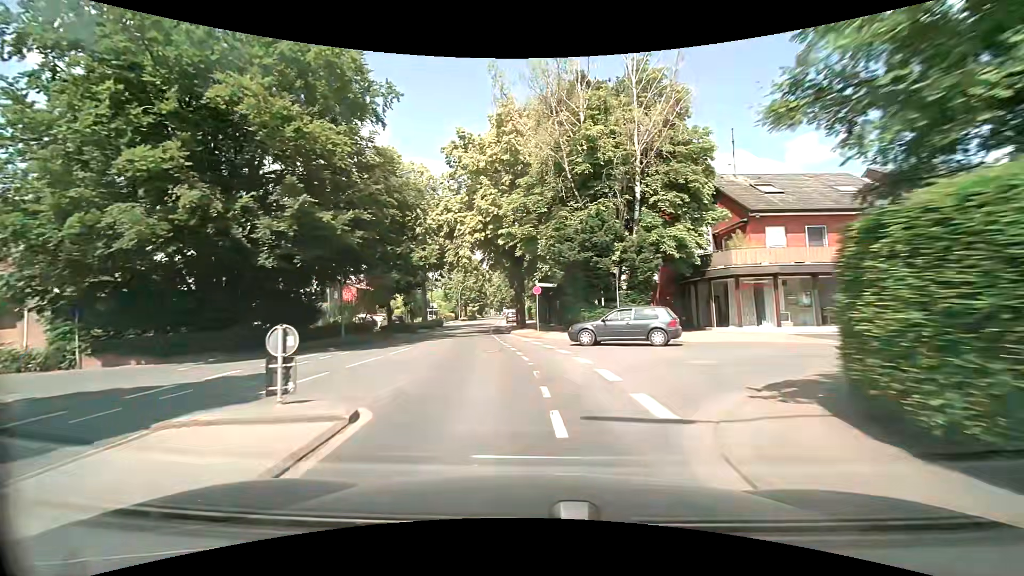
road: secondary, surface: asphalt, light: Day
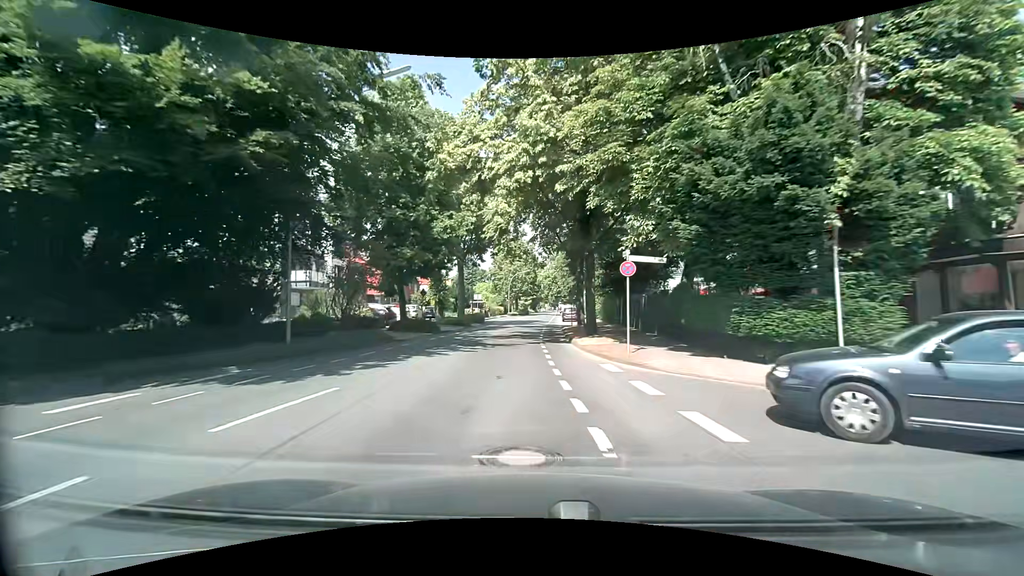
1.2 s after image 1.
(-0.7, +12.7) m; -6°
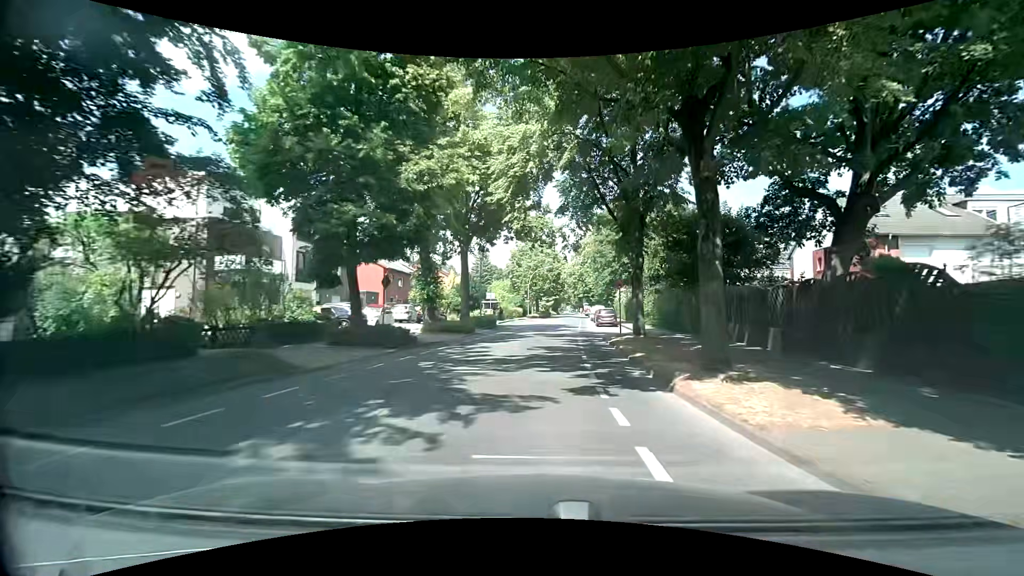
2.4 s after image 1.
(-0.4, +12.3) m; -3°
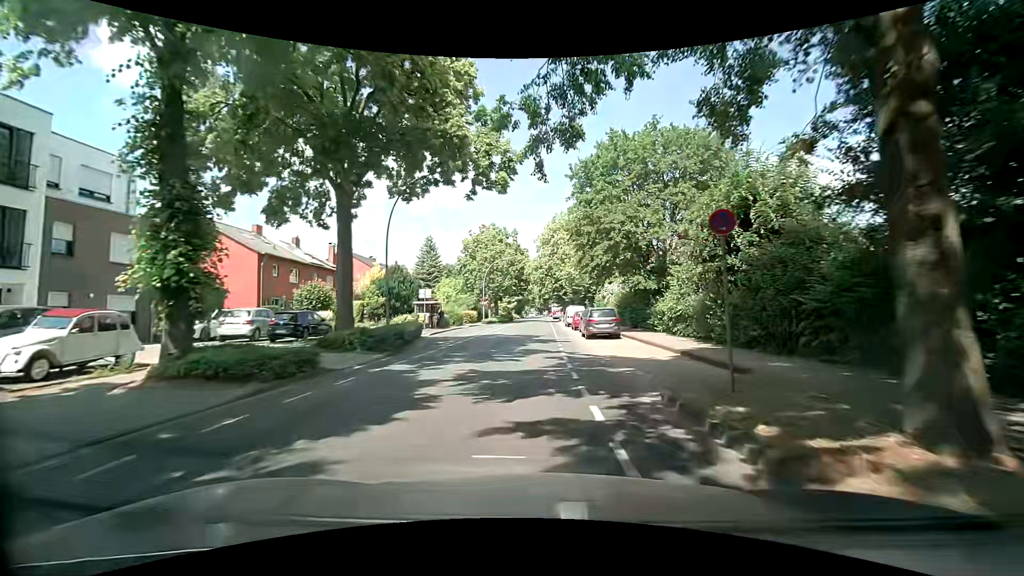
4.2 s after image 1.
(+0.7, +18.4) m; +4°
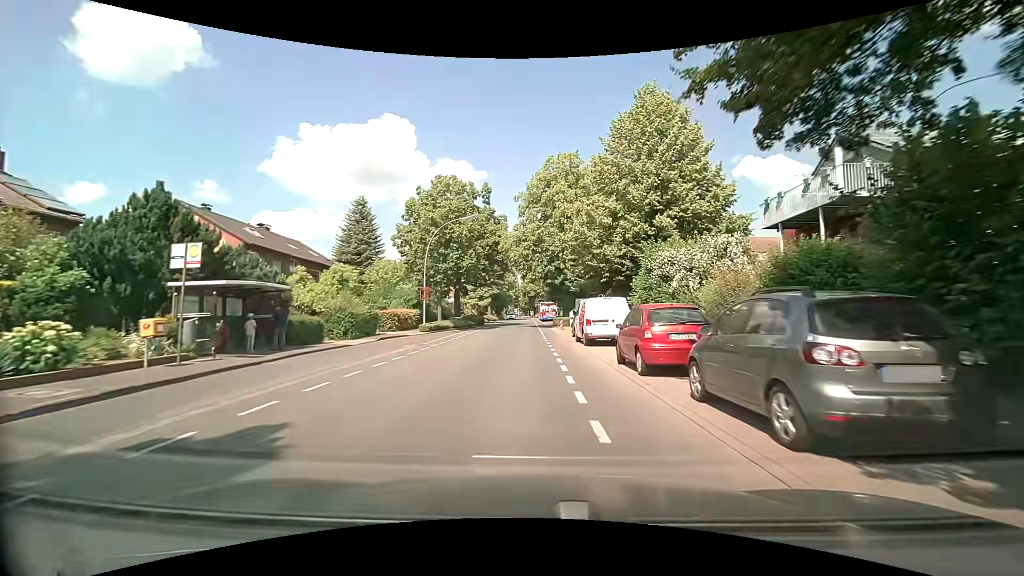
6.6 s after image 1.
(+0.5, +28.1) m; +2°
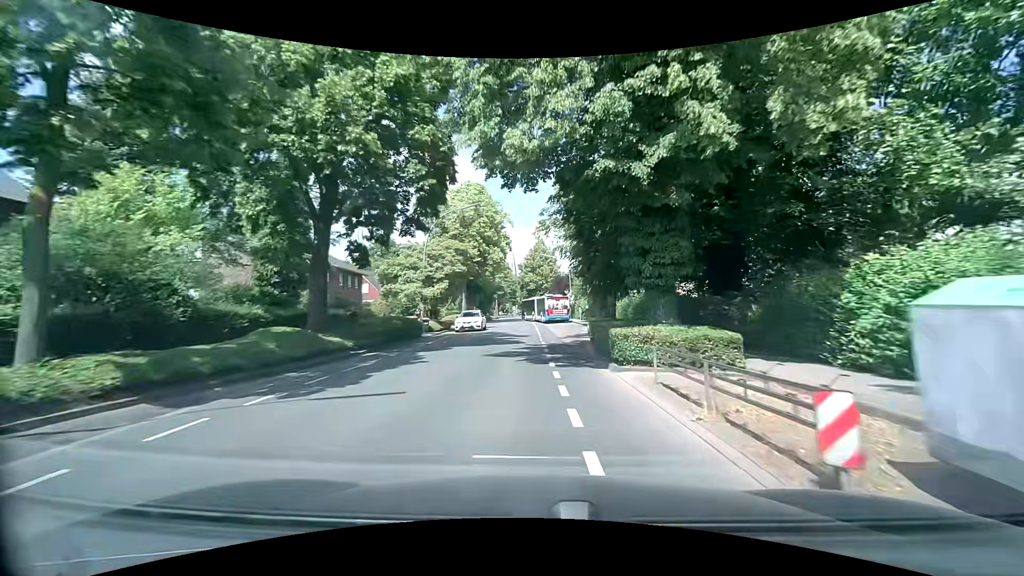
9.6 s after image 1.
(-0.3, +34.5) m; -1°
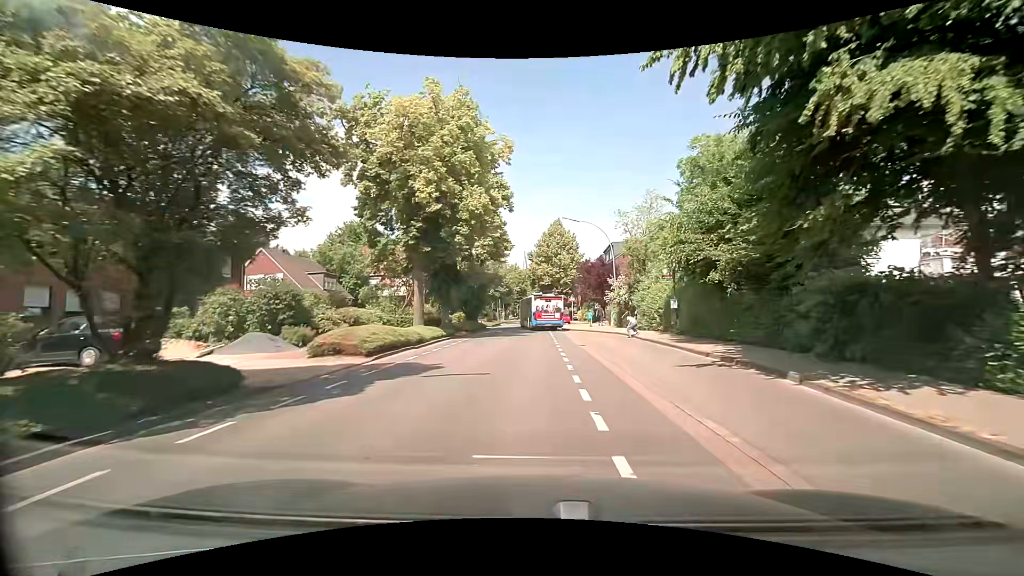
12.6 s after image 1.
(-0.2, +28.9) m; -1°
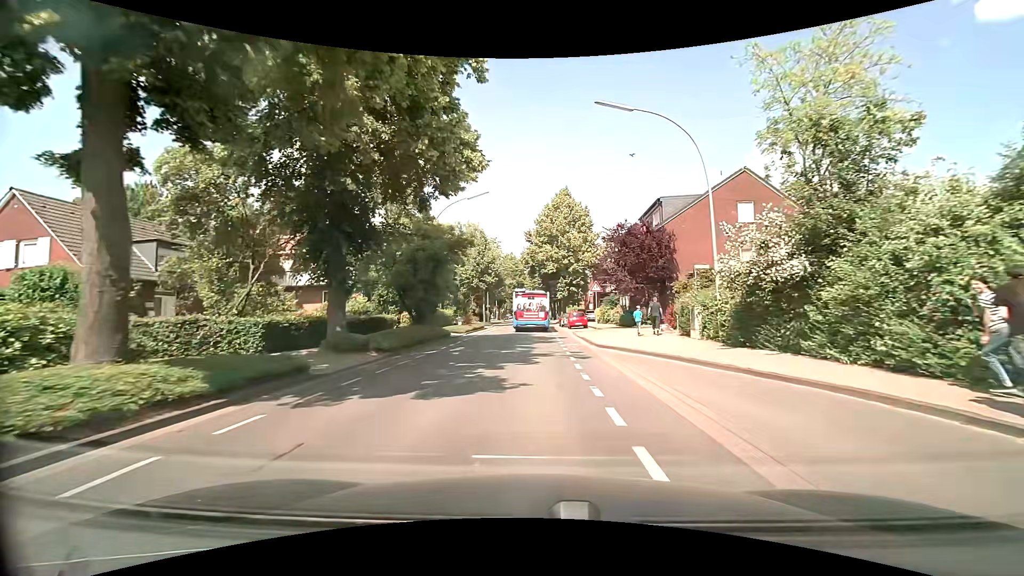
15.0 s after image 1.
(+0.1, +22.5) m; 0°
(0, +10) (0, +20) (0, +30) (+1, +40) (+1, +50) (+1, +60) (+1, +70) (+1, +80) (+1, +90) (+1, +100) m
